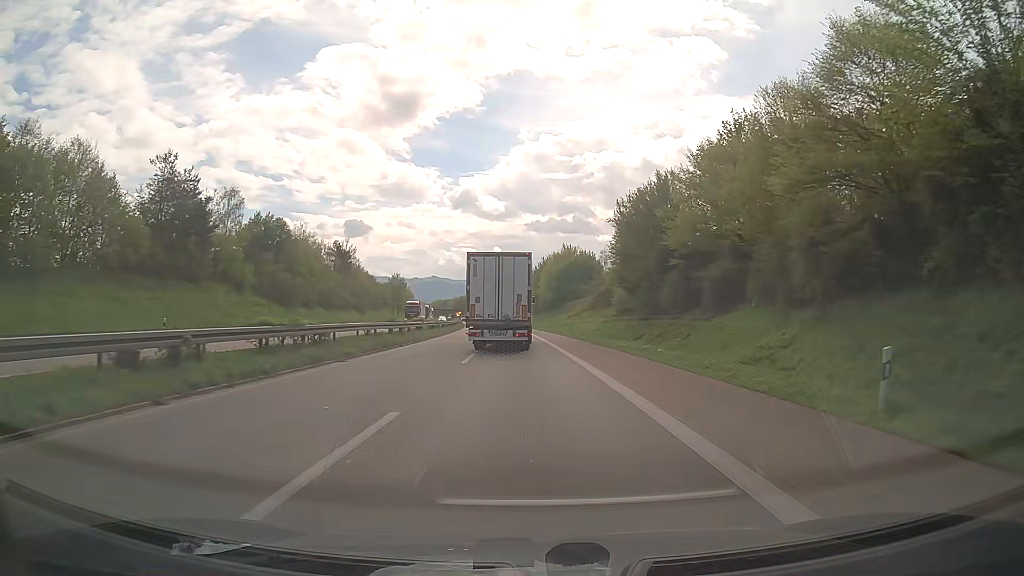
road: trunk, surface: asphalt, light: Day
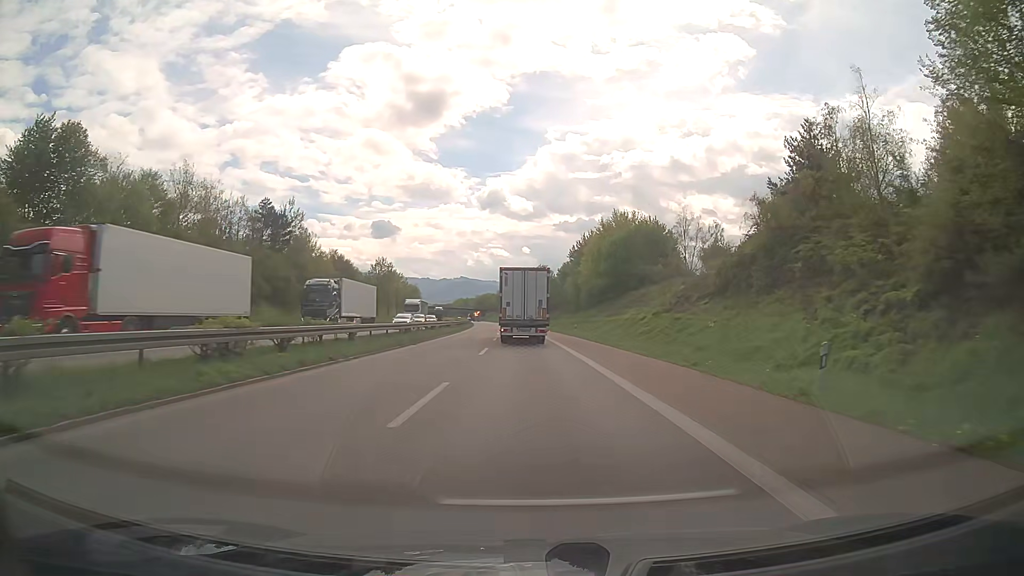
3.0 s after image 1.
(-1.0, +47.2) m; -2°
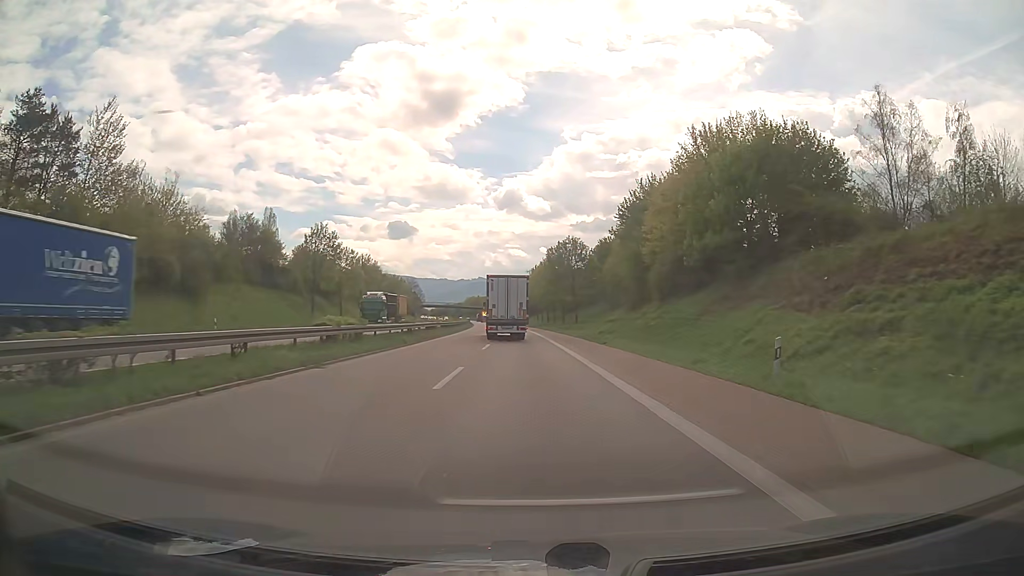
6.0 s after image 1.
(-1.0, +47.1) m; -2°
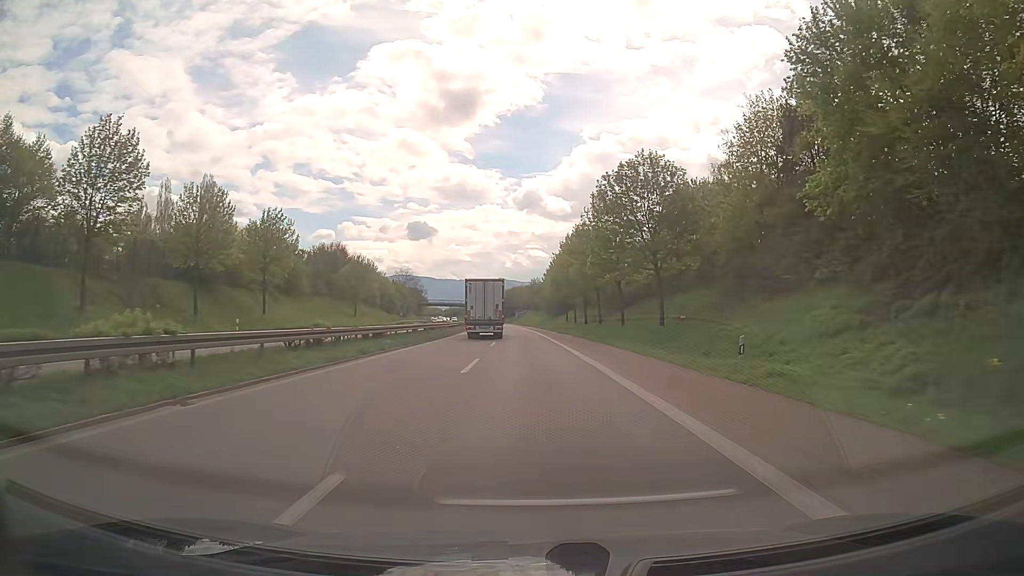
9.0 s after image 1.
(-0.8, +47.8) m; -2°
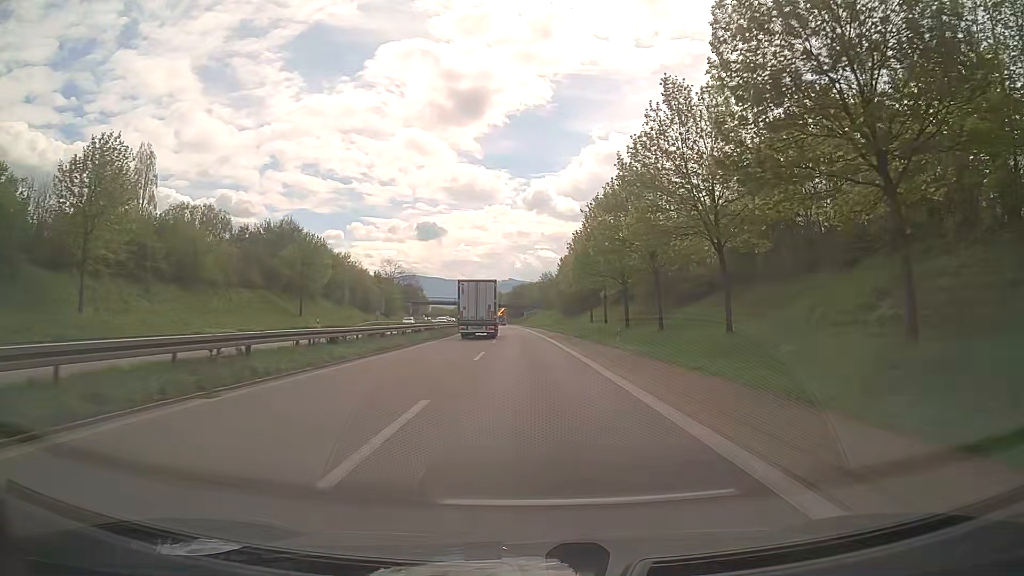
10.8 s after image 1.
(-0.2, +29.1) m; -1°
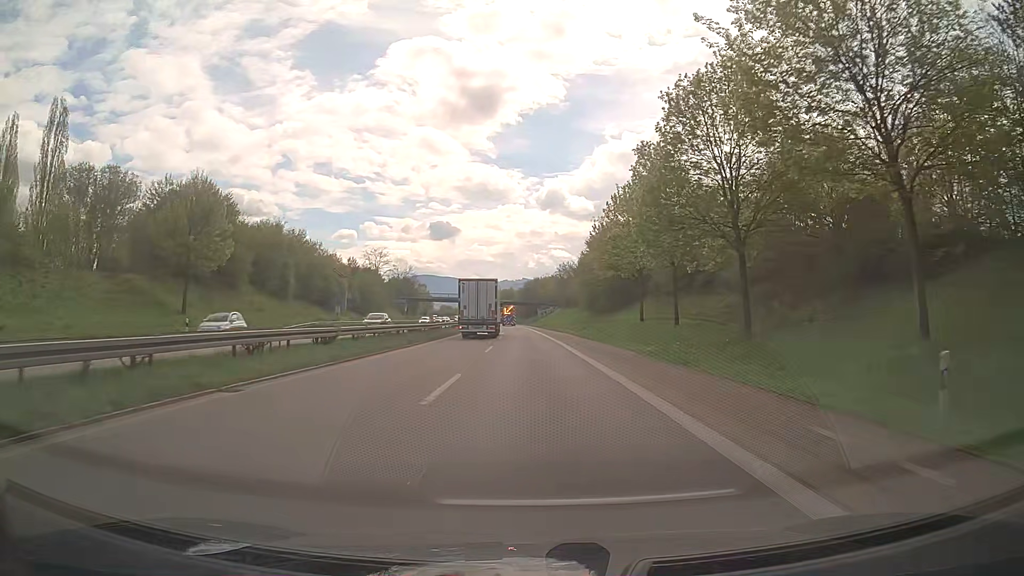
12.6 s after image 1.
(-0.2, +29.3) m; -1°
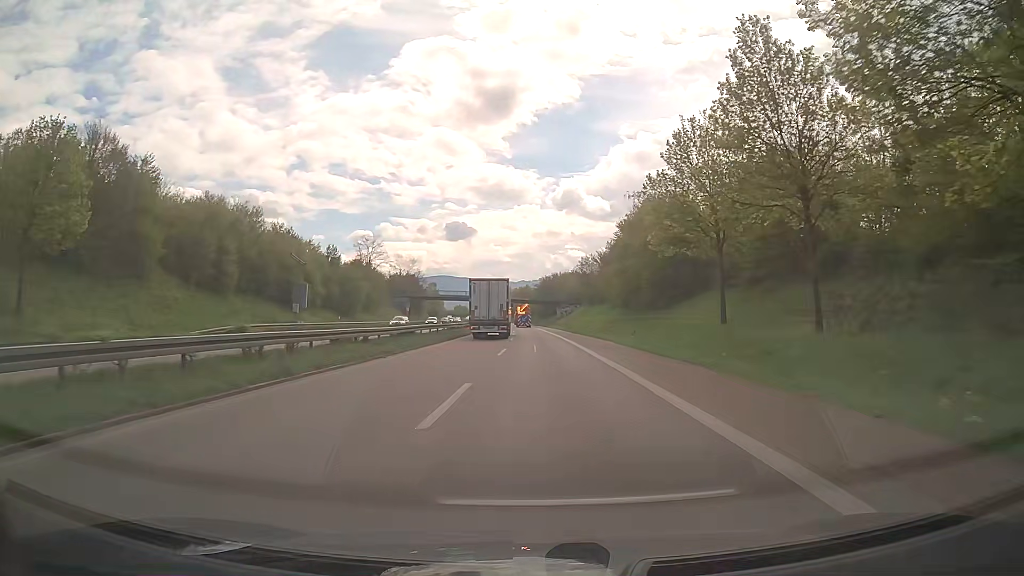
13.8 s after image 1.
(-0.3, +19.5) m; -2°
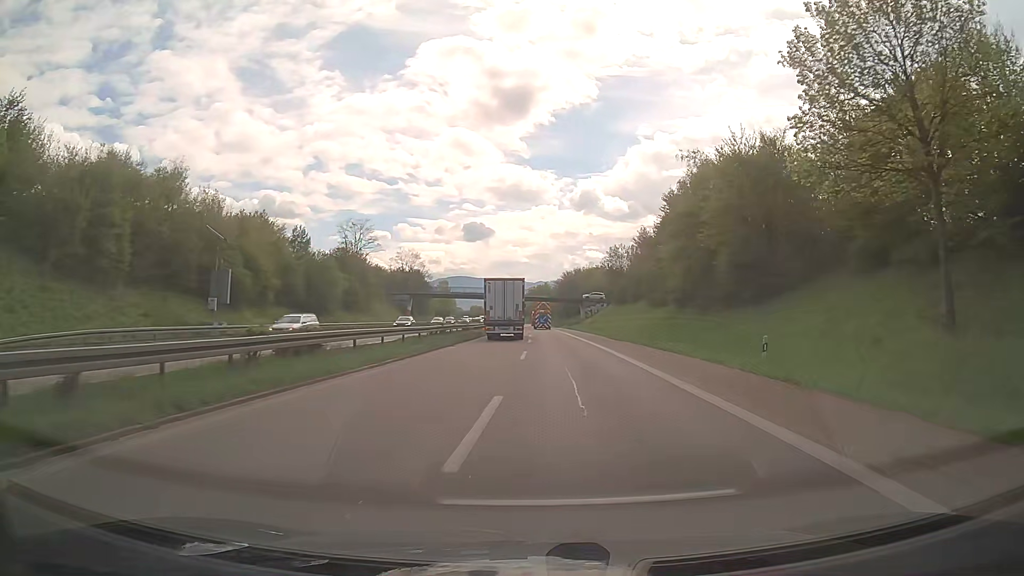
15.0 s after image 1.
(-0.3, +19.5) m; -1°
(0, +10) (0, +20) (-1, +30) (-1, +40) (-1, +50) (-2, +60) (-2, +70) (-2, +80) (-2, +90) (-2, +100) m
